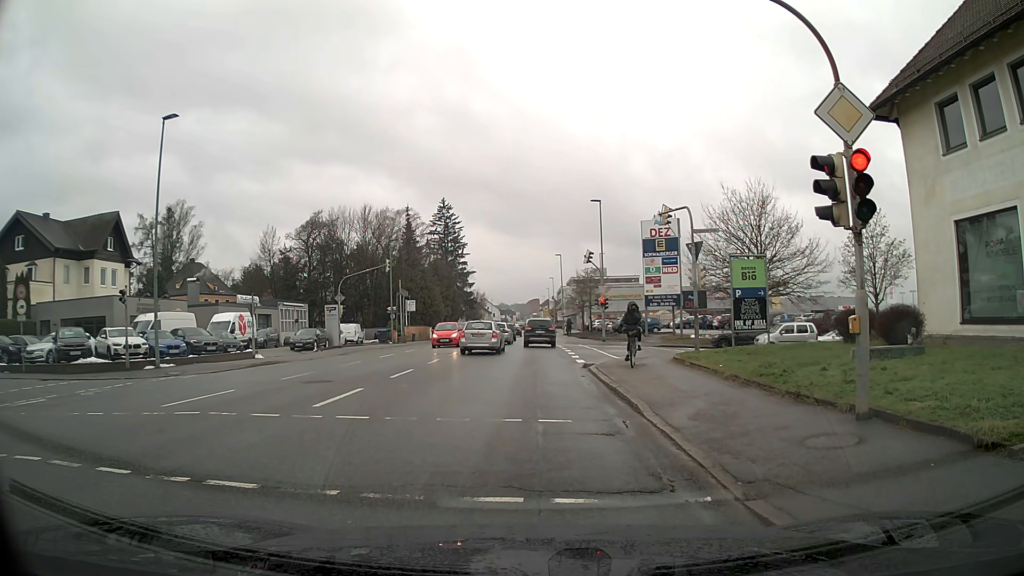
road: tertiary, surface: asphalt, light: Day
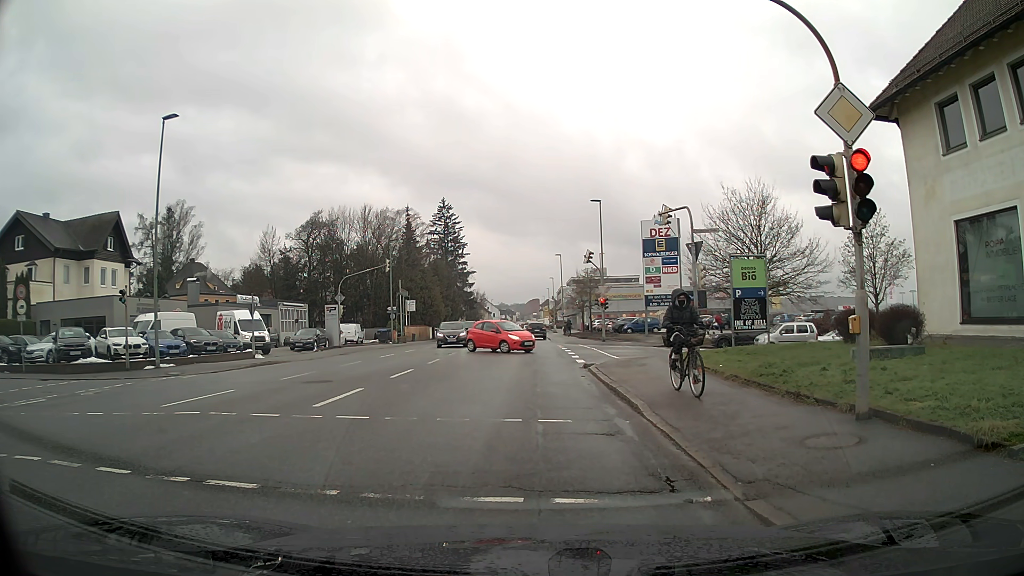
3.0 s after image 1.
(0.0, 0.0) m; 0°
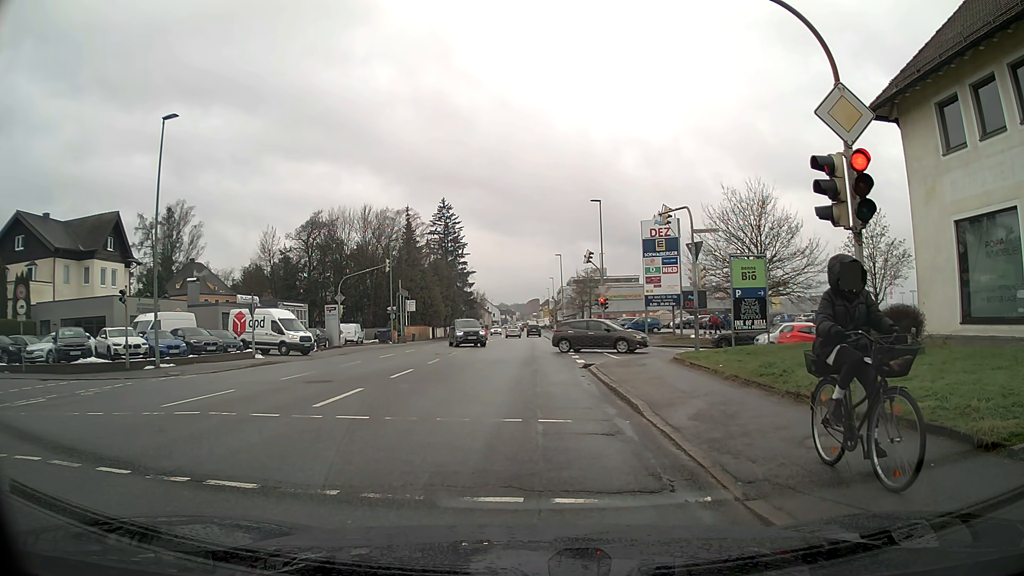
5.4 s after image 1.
(0.0, 0.0) m; 0°
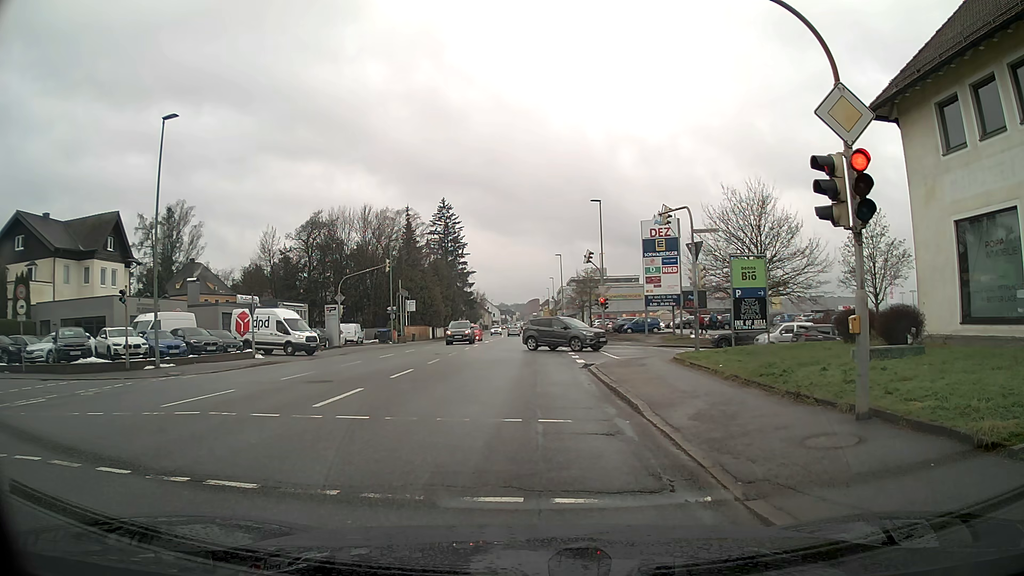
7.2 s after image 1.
(0.0, 0.0) m; 0°
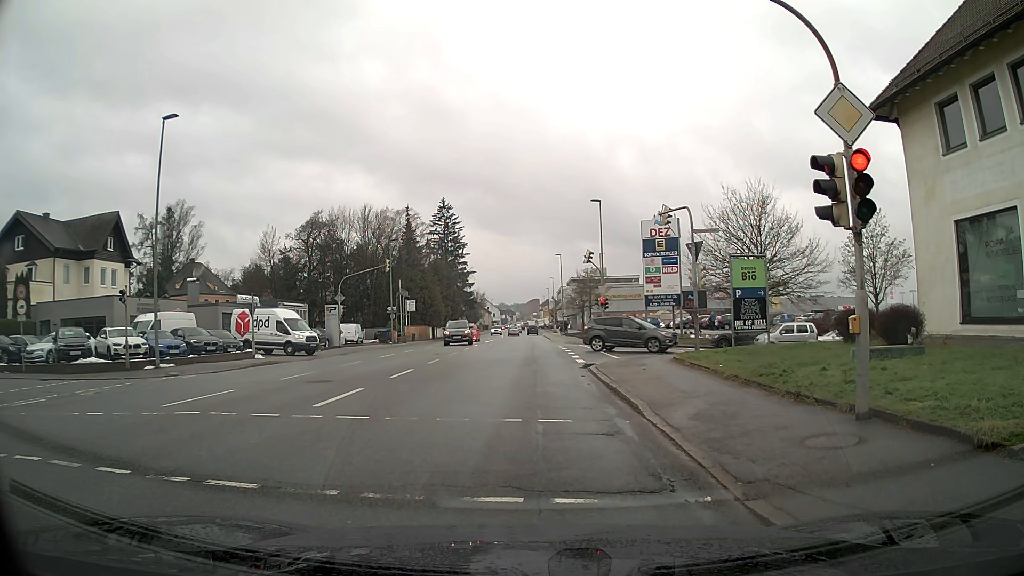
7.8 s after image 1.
(0.0, 0.0) m; 0°
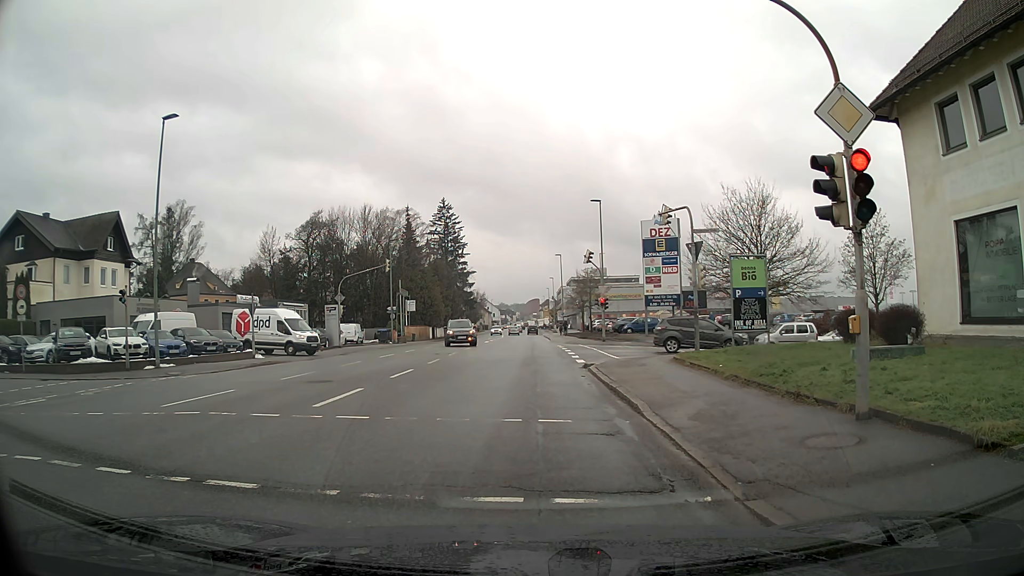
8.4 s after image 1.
(0.0, 0.0) m; 0°
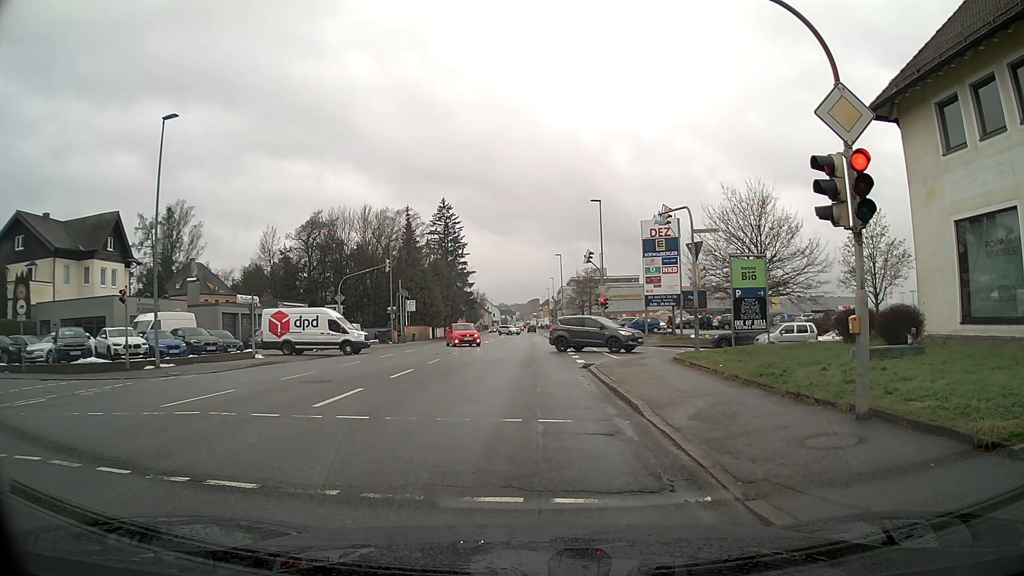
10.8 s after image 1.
(0.0, 0.0) m; 0°
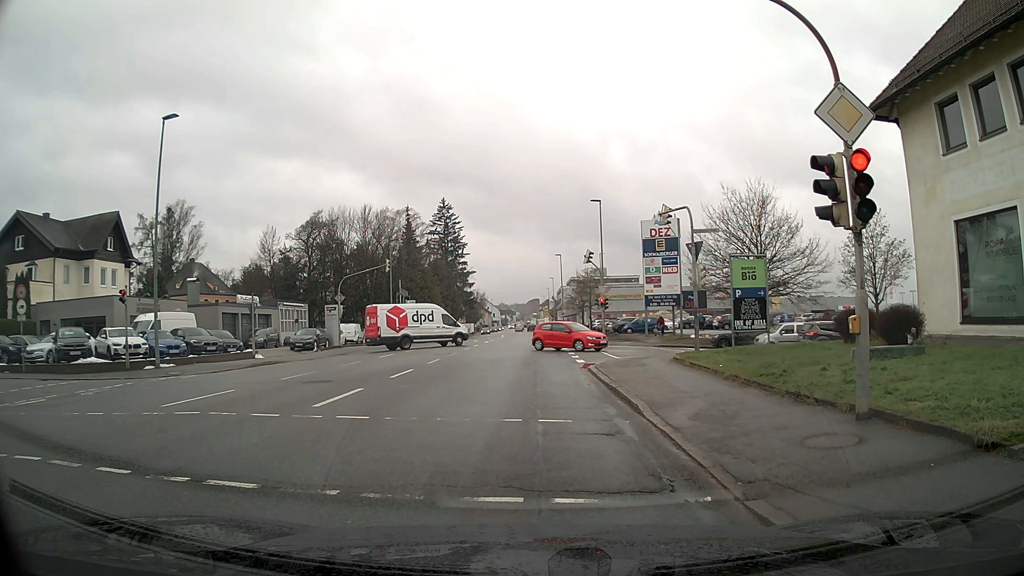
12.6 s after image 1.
(0.0, 0.0) m; 0°
(0, +10) (0, +20) (+4, +29) (+13, +31) (+23, +31) (+33, +32) (+43, +33) (+53, +35) (+62, +38) (+69, +46) m
